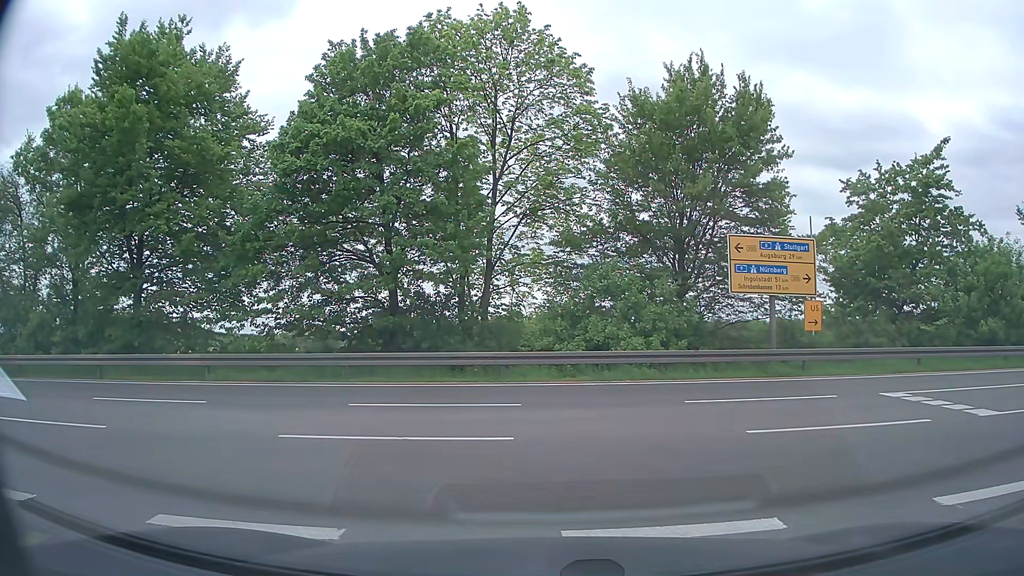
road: secondary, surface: asphalt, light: Day
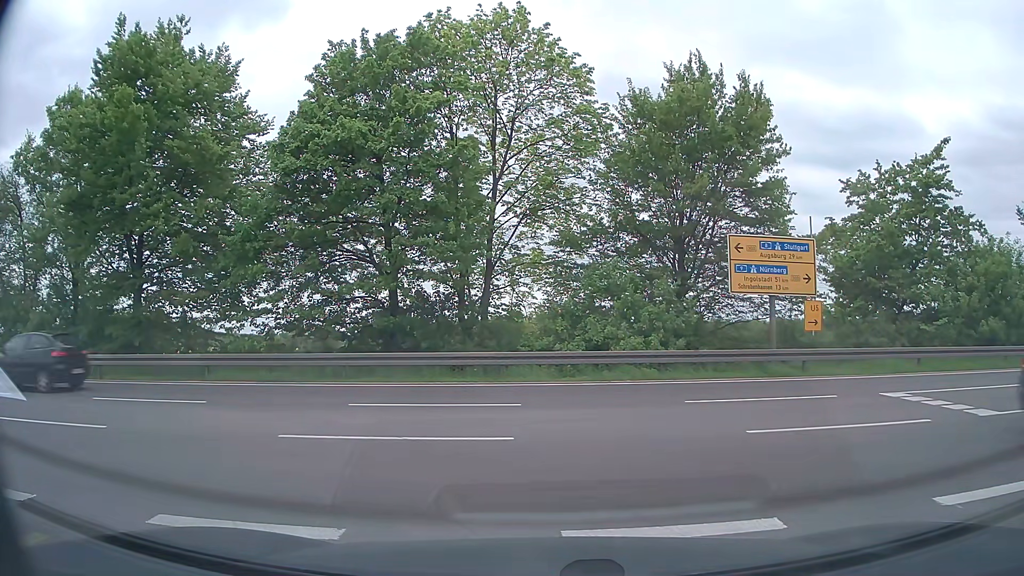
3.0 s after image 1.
(0.0, 0.0) m; 0°
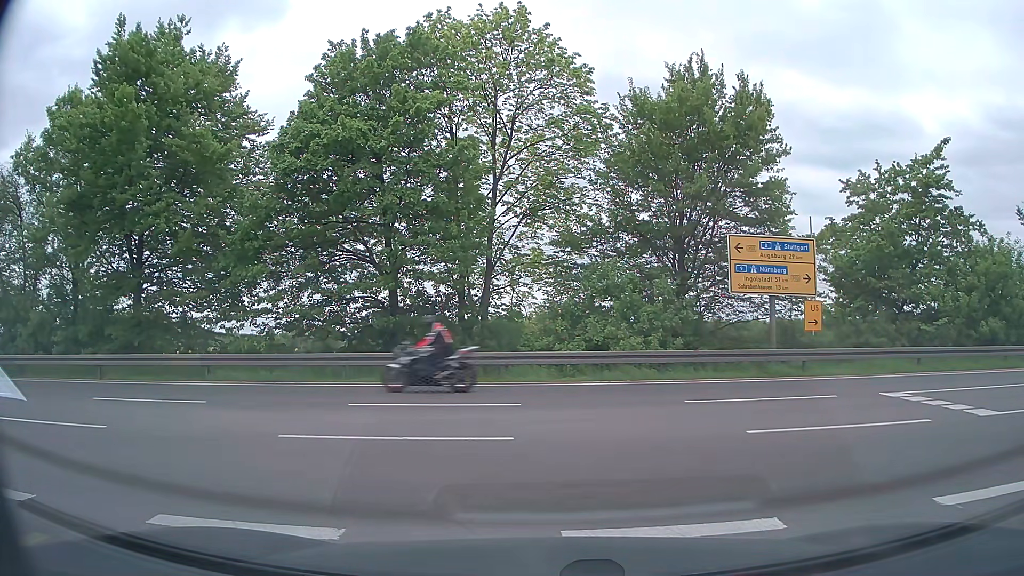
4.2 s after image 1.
(0.0, 0.0) m; 0°
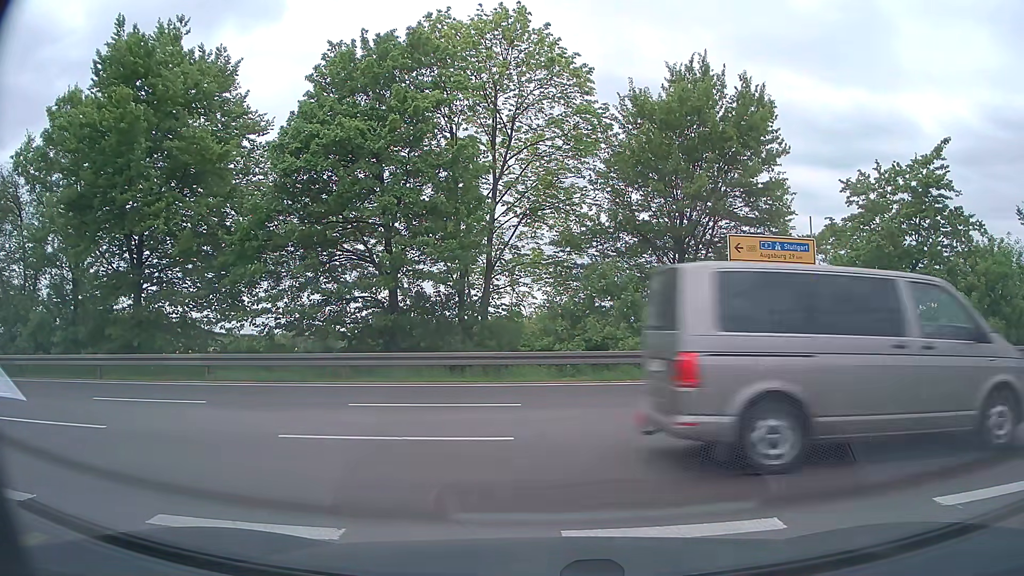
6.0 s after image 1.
(0.0, 0.0) m; 0°
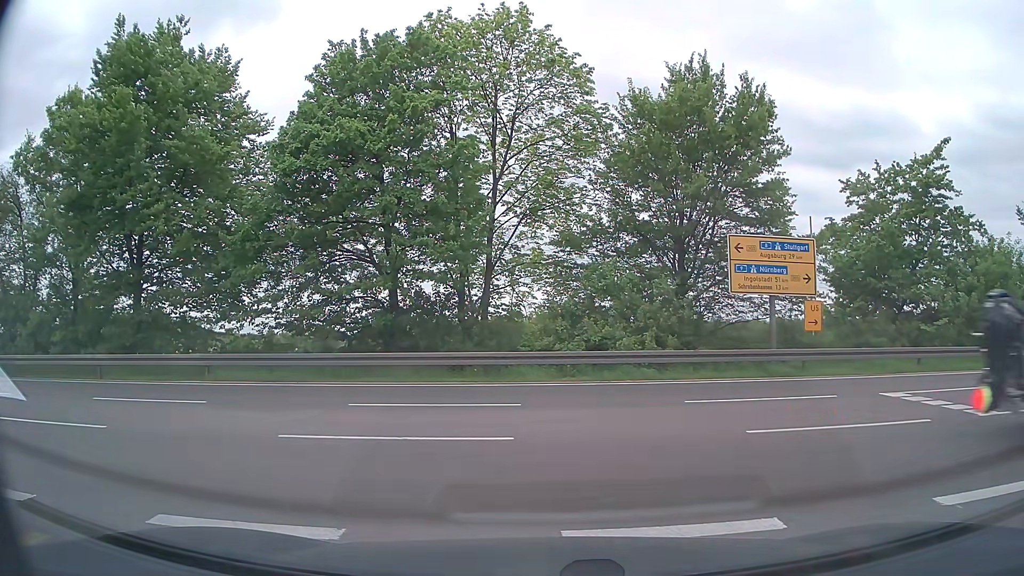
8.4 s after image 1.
(0.0, 0.0) m; 0°
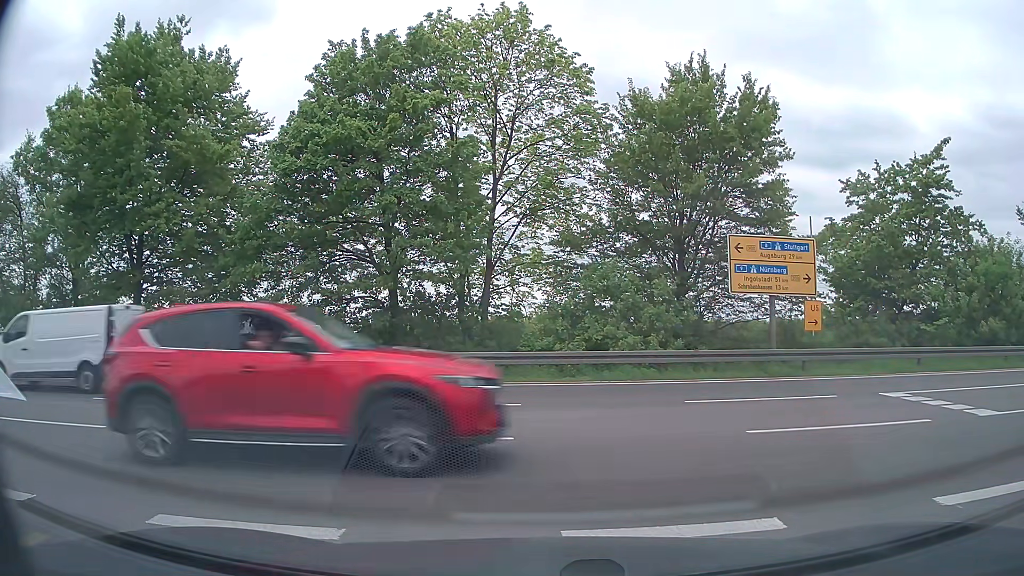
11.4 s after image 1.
(0.0, 0.0) m; 0°
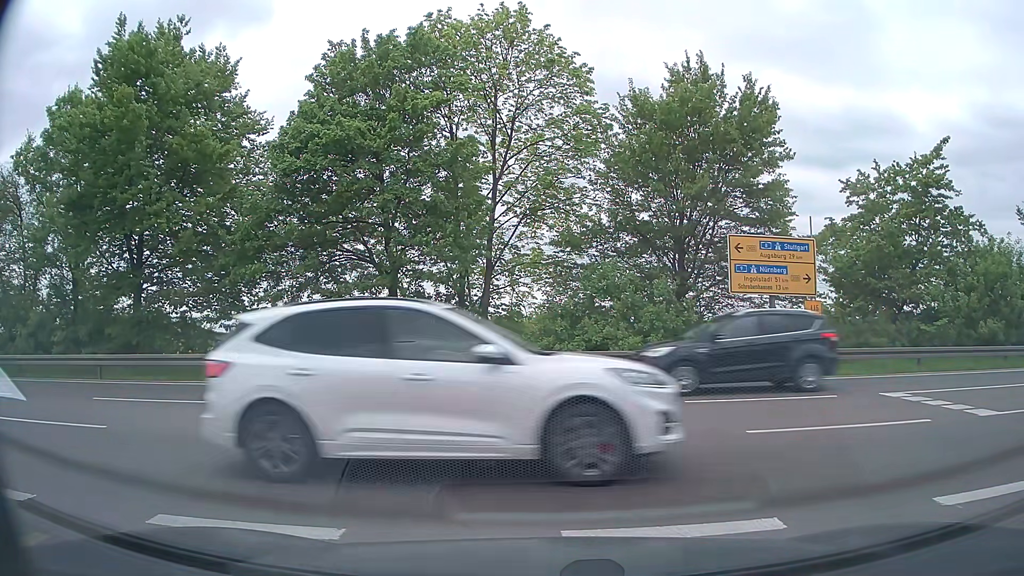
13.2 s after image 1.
(0.0, 0.0) m; 0°
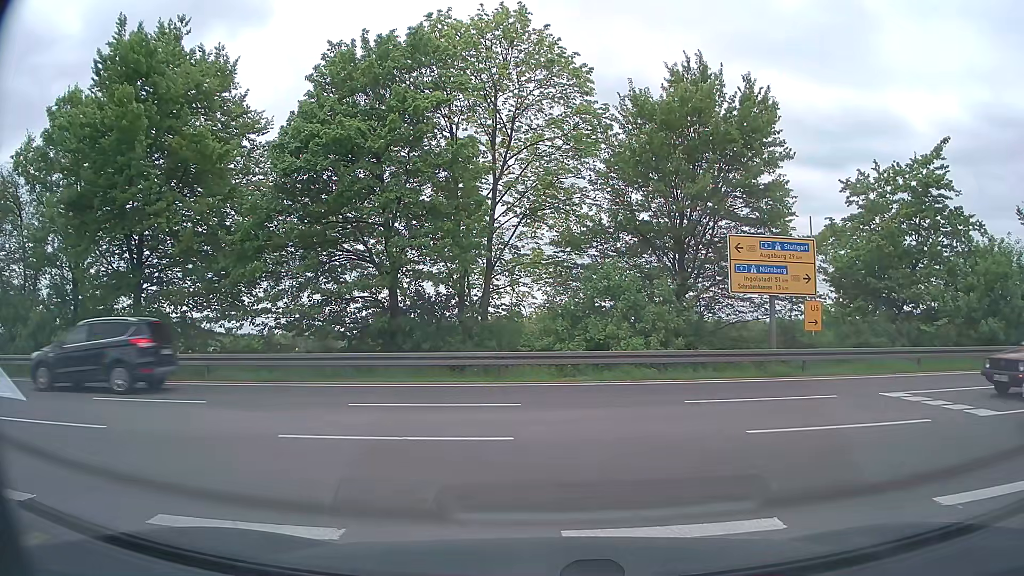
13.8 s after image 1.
(0.0, 0.0) m; 0°
